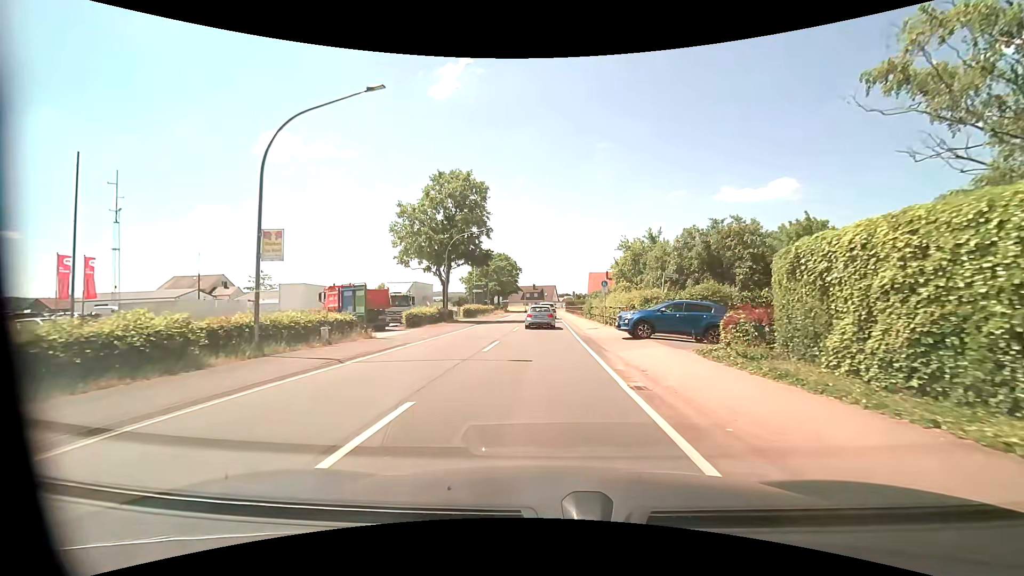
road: primary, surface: asphalt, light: Day
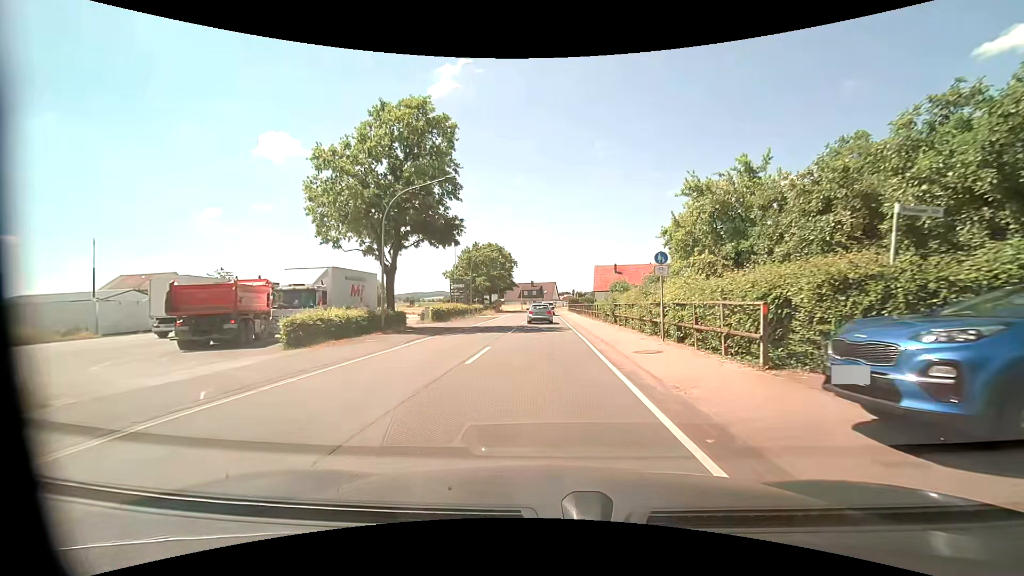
(0.0, +15.9) m; 0°
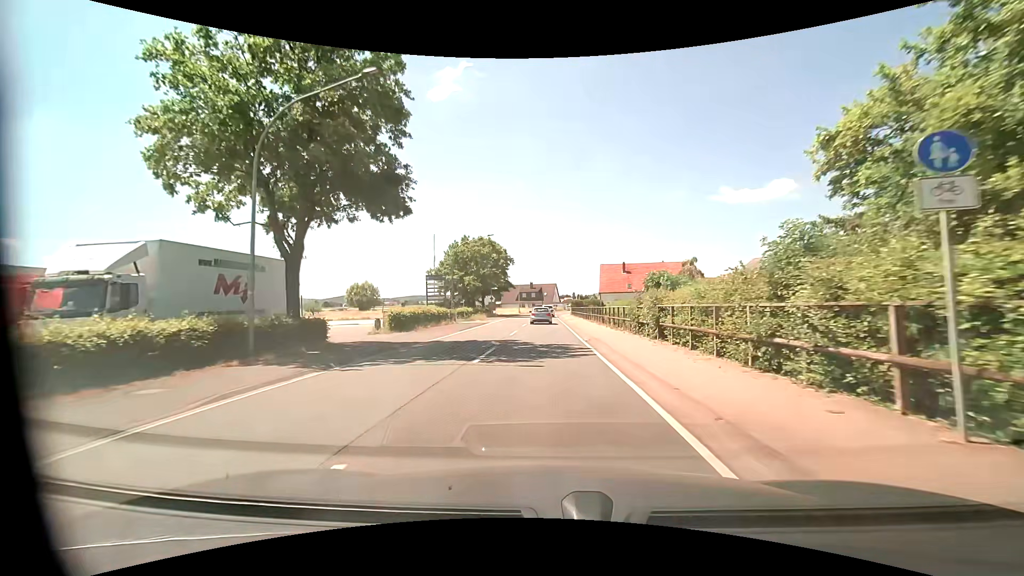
(0.0, +11.5) m; 0°
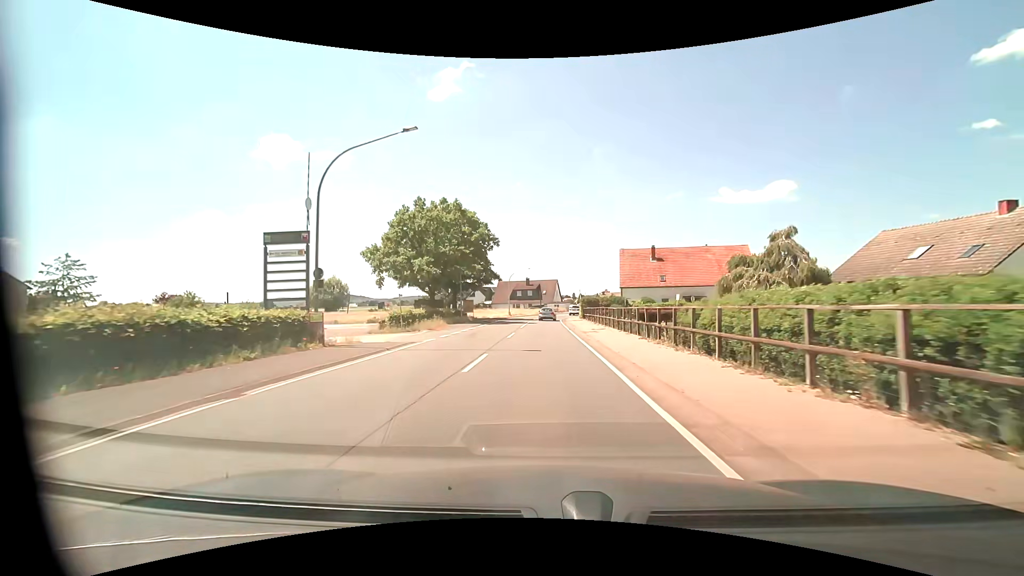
(-0.1, +26.5) m; 0°
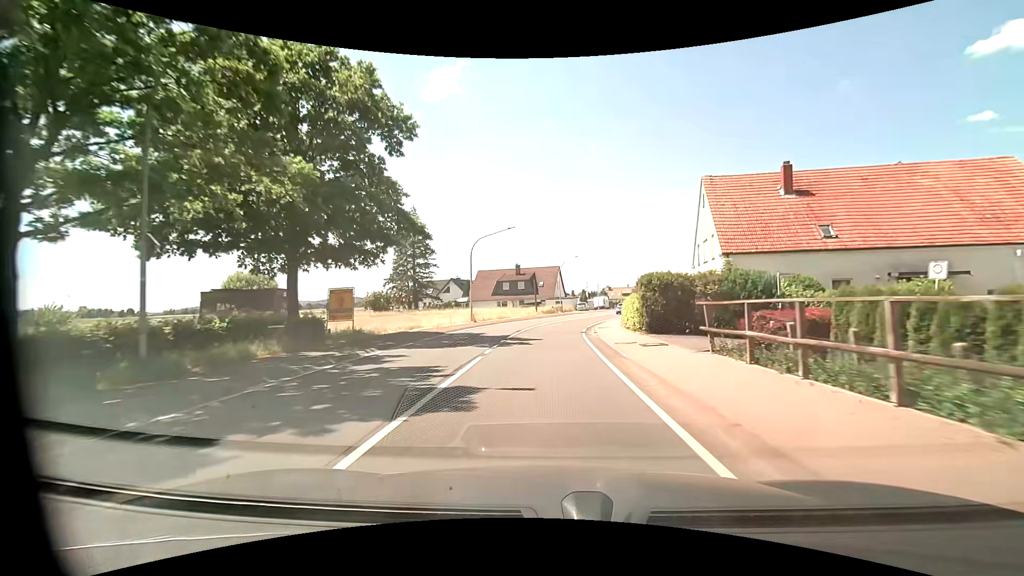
(+0.1, +38.3) m; 0°
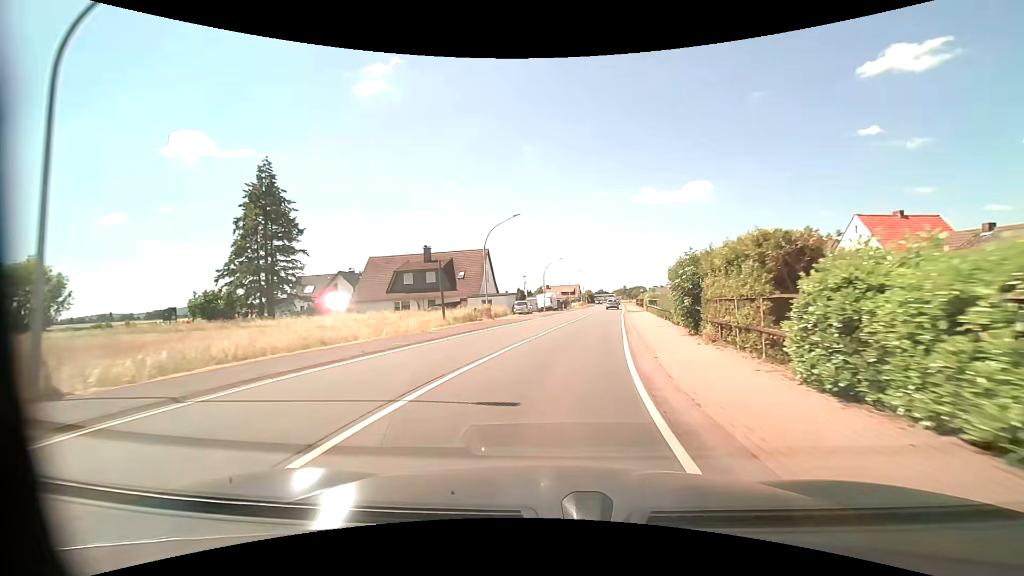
(+1.2, +30.9) m; +8°
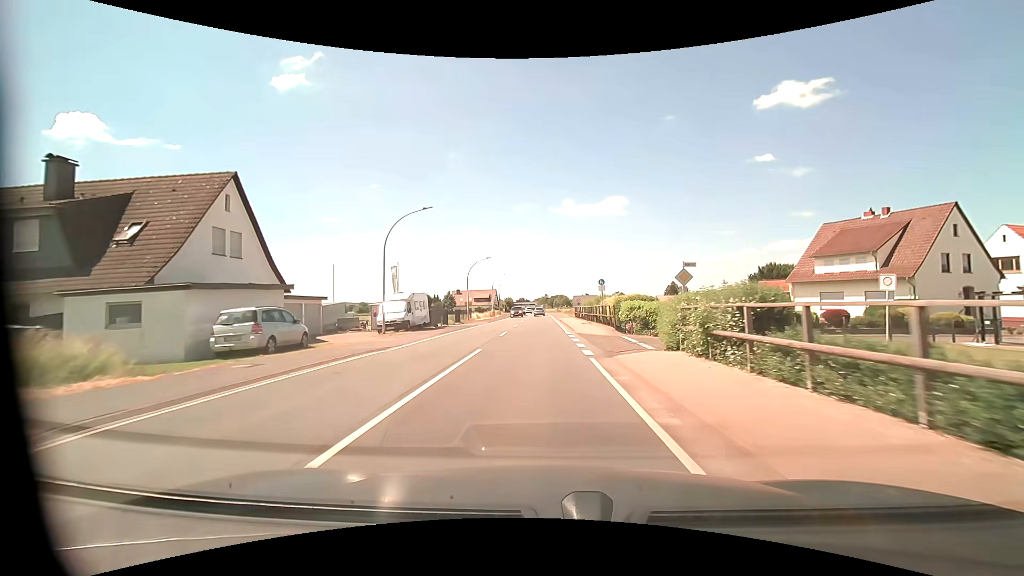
(+4.1, +39.3) m; +9°
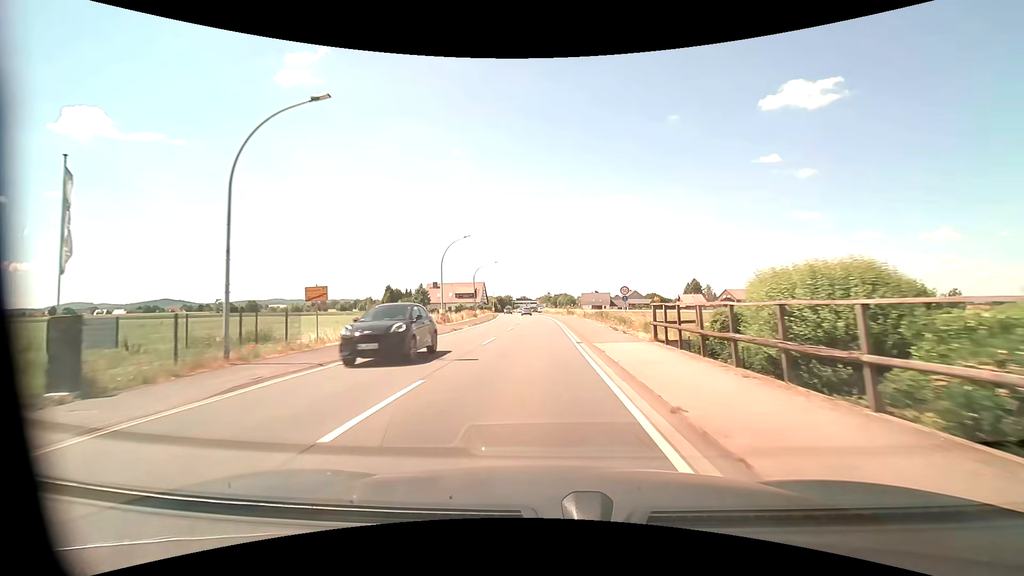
(-0.2, +43.2) m; -1°
(0, +10) (0, +20) (0, +30) (0, +40) (-1, +50) (-1, +60) (-1, +70) (-2, +80) (-3, +90) (-4, +100) m
